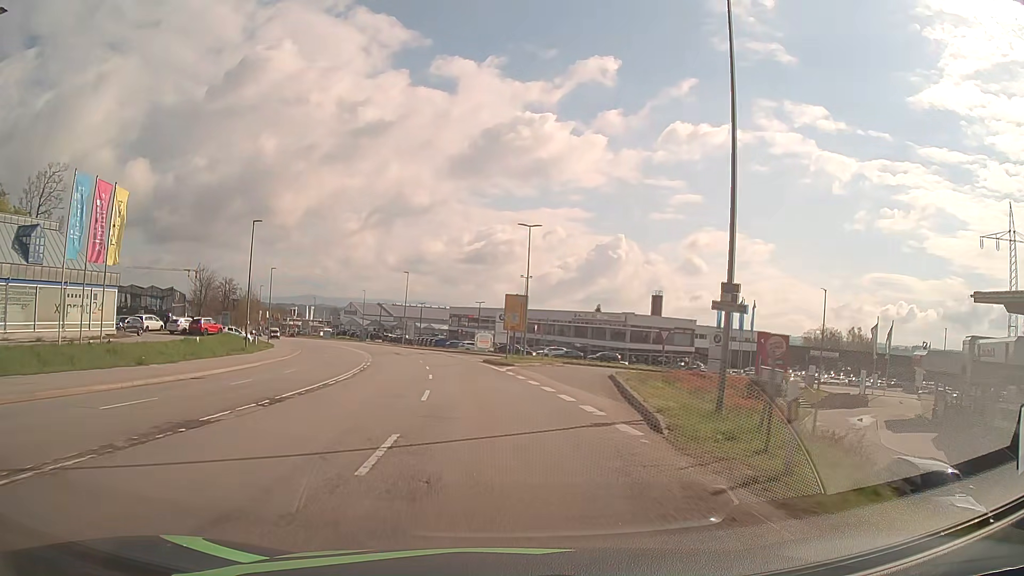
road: secondary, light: Day
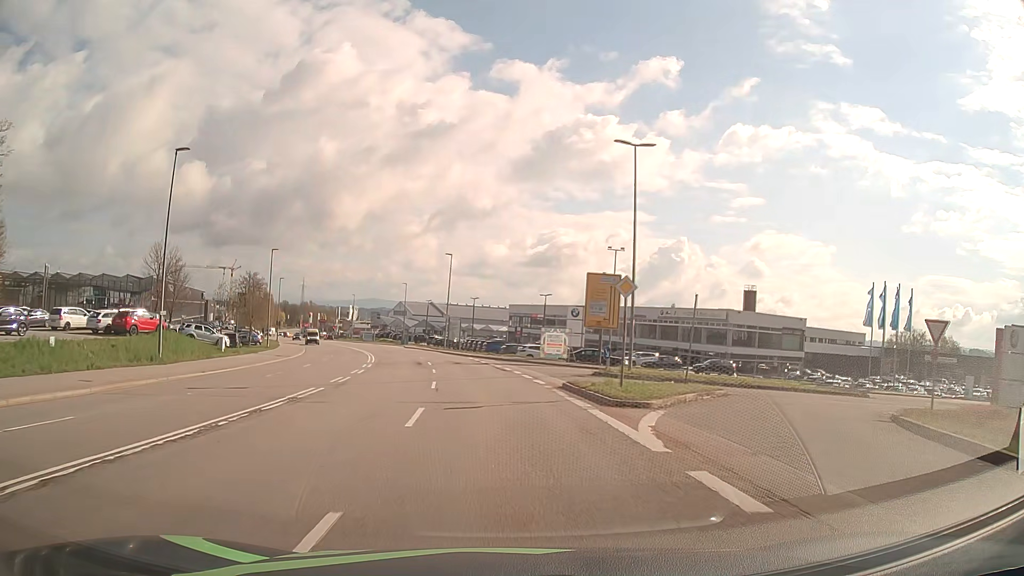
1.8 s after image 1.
(-1.1, +22.6) m; -5°
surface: asphalt
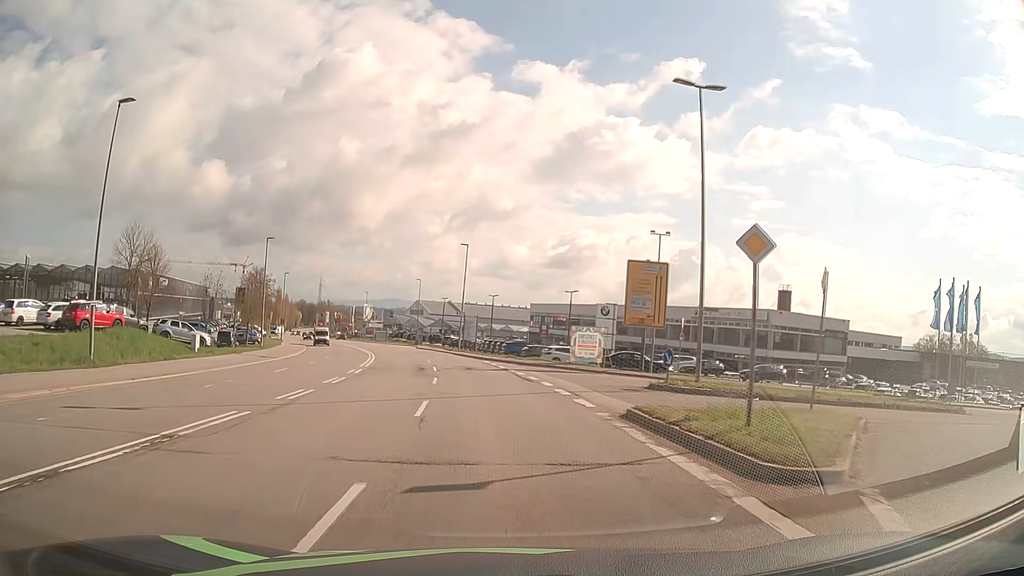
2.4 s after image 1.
(-0.1, +7.6) m; -2°
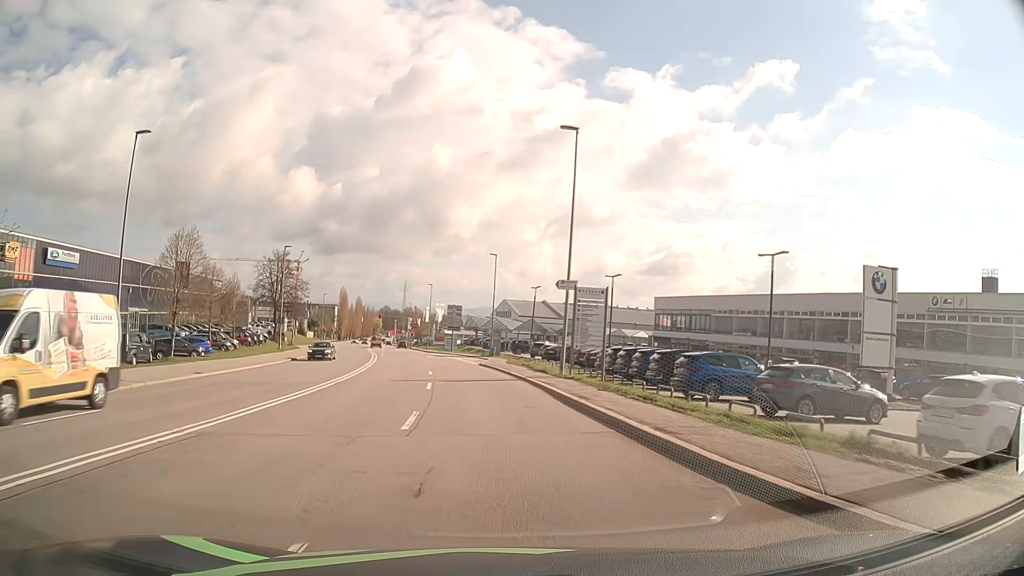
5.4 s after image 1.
(-2.5, +37.6) m; -8°
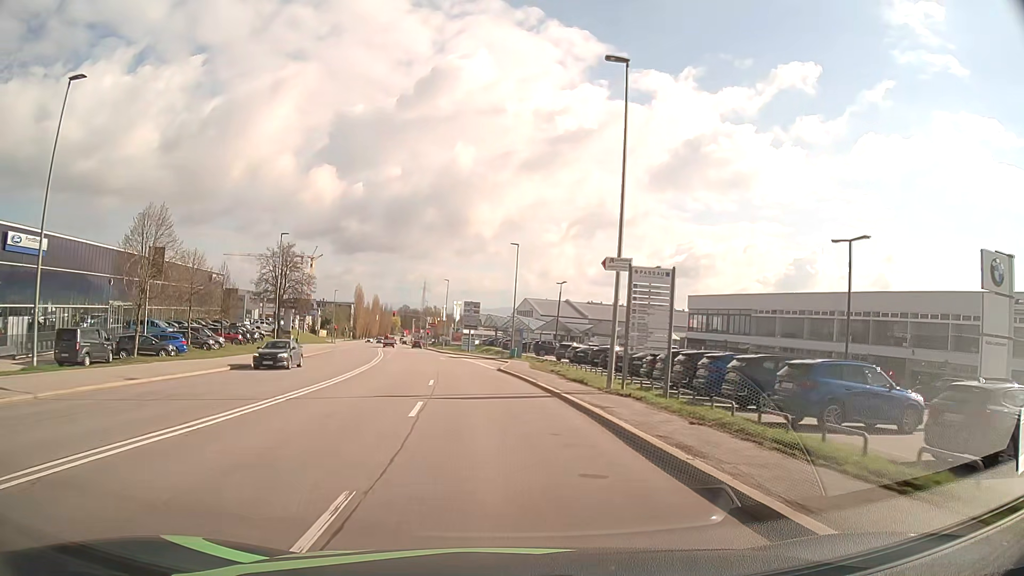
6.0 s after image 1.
(-0.1, +7.4) m; -2°
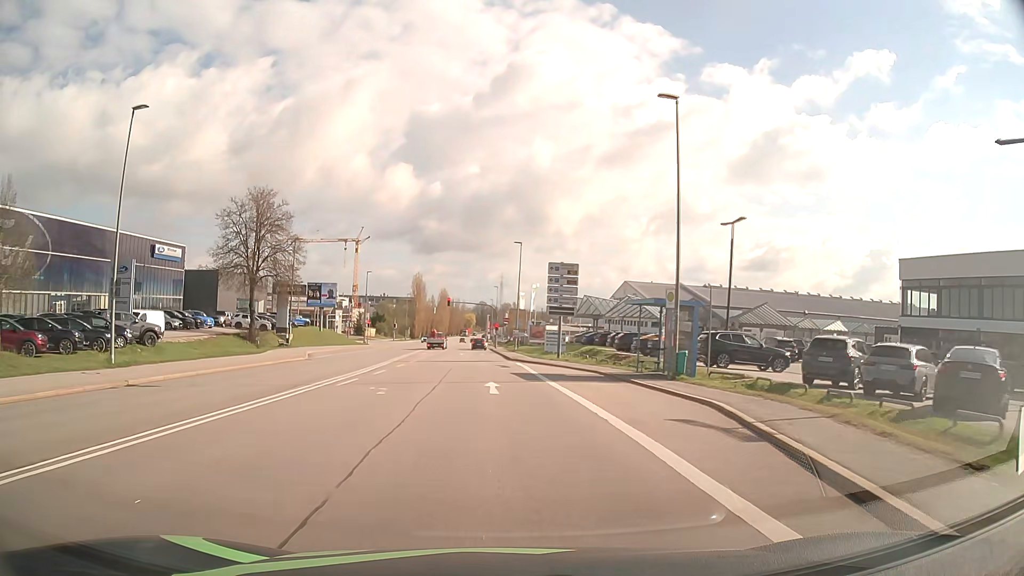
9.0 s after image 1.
(-2.1, +36.2) m; -7°
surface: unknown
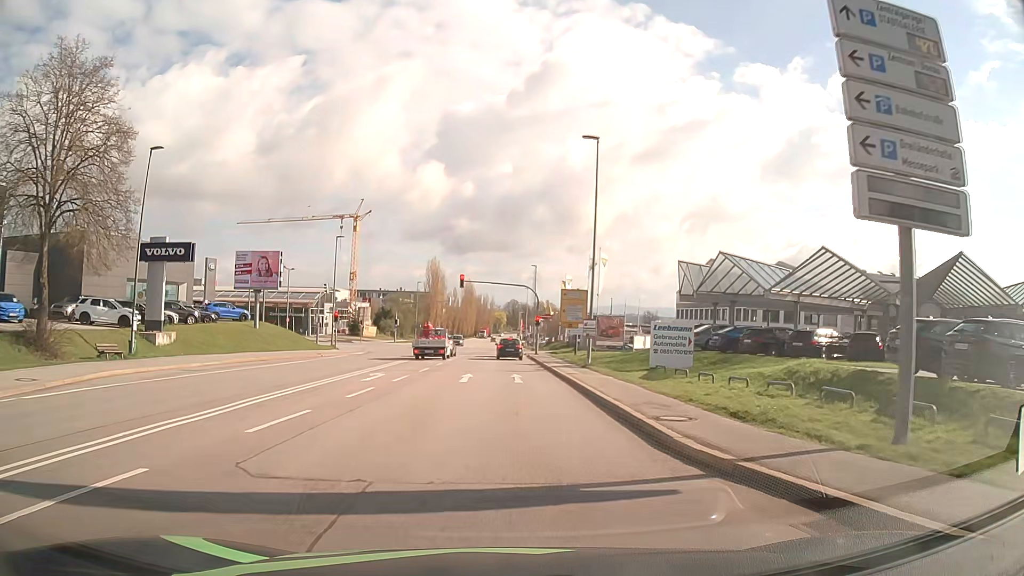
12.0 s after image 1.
(-1.2, +33.9) m; -3°
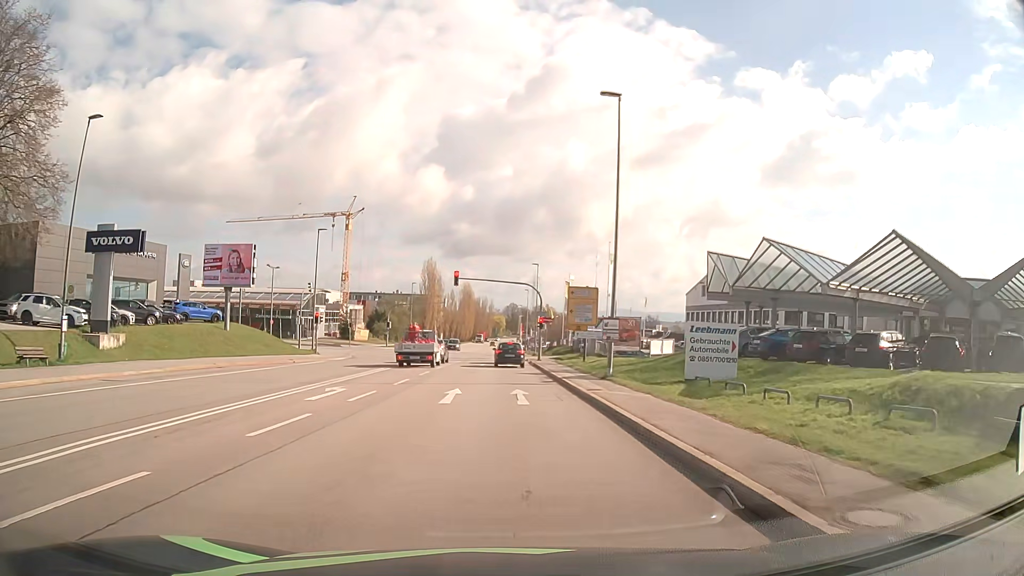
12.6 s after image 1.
(0.0, +6.0) m; 0°
(0, +10) (0, +20) (0, +30) (0, +40) (0, +50) (0, +60) (0, +70) (0, +80) (0, +90) (0, +100) m
